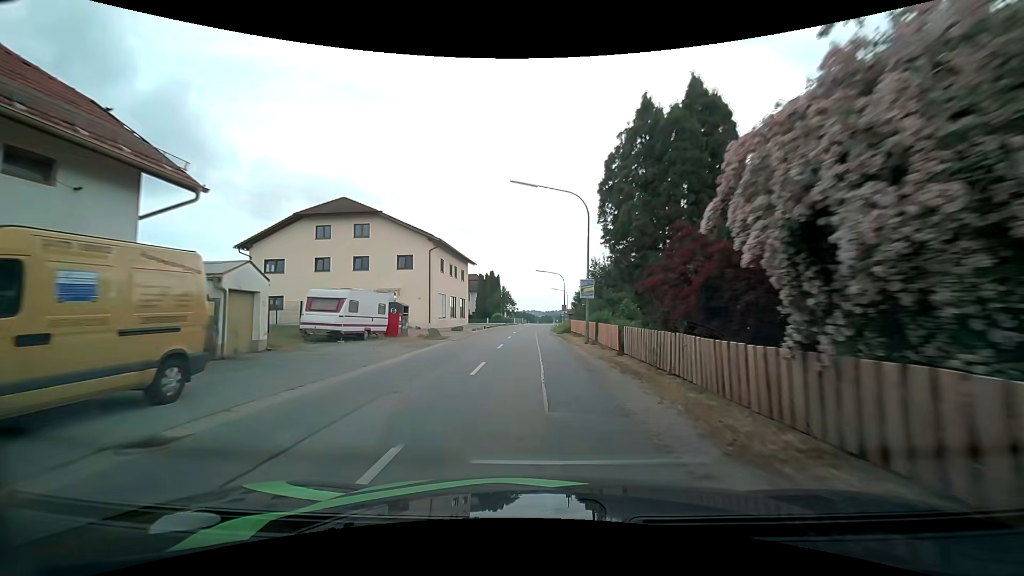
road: secondary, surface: asphalt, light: Day
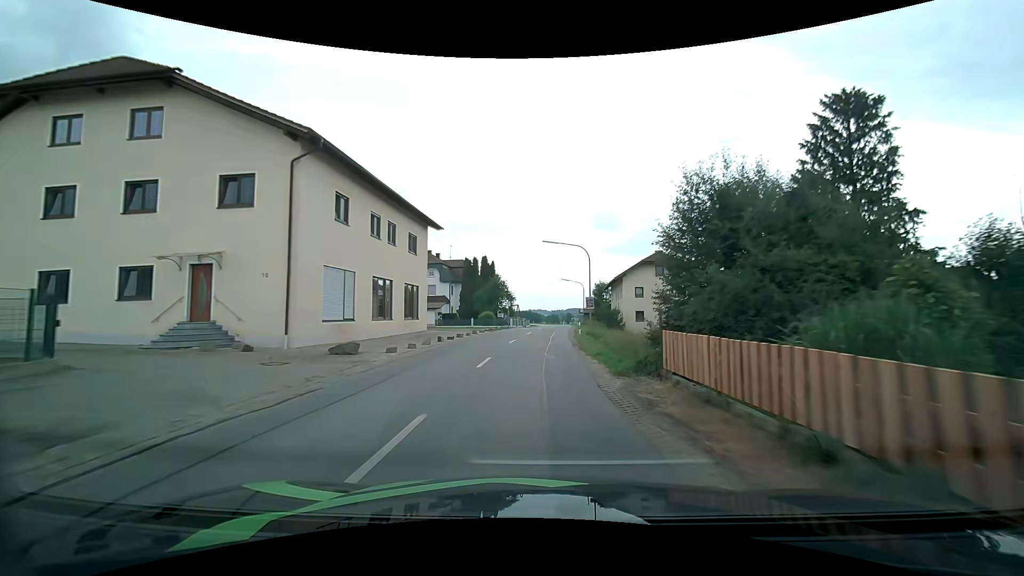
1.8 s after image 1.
(0.0, +25.4) m; 0°
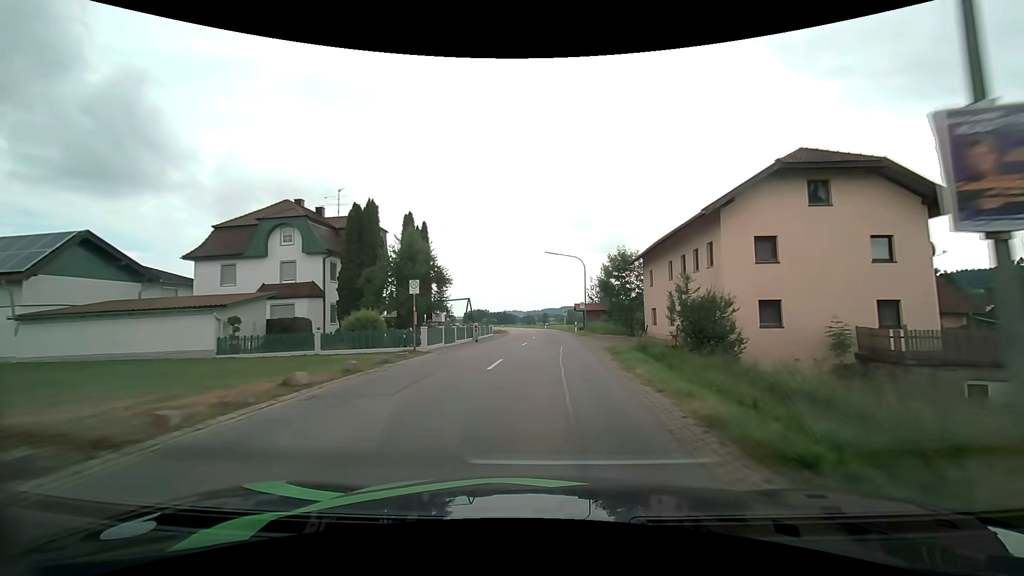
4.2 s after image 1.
(+0.5, +35.2) m; +2°
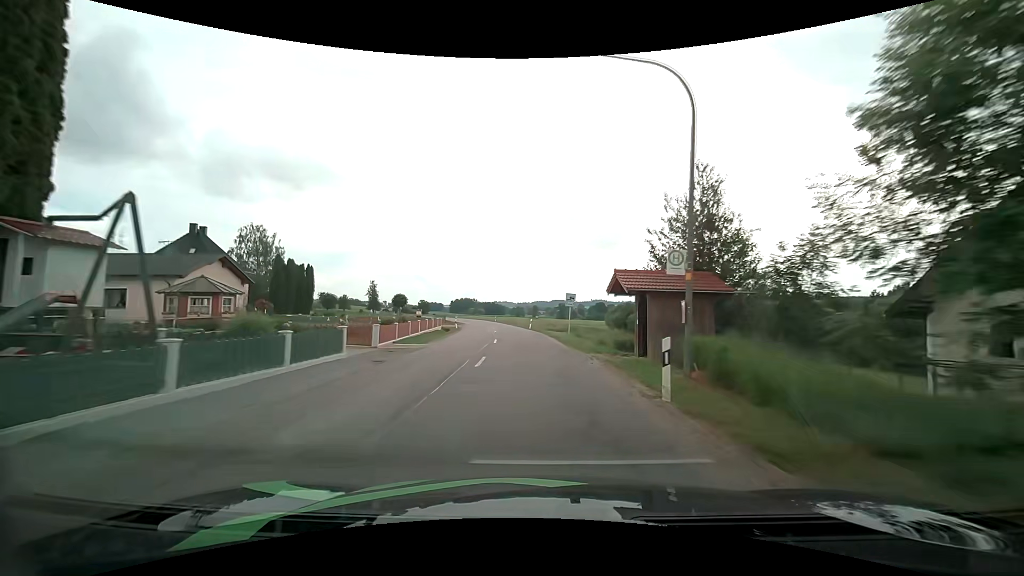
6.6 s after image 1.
(+1.0, +35.4) m; +1°
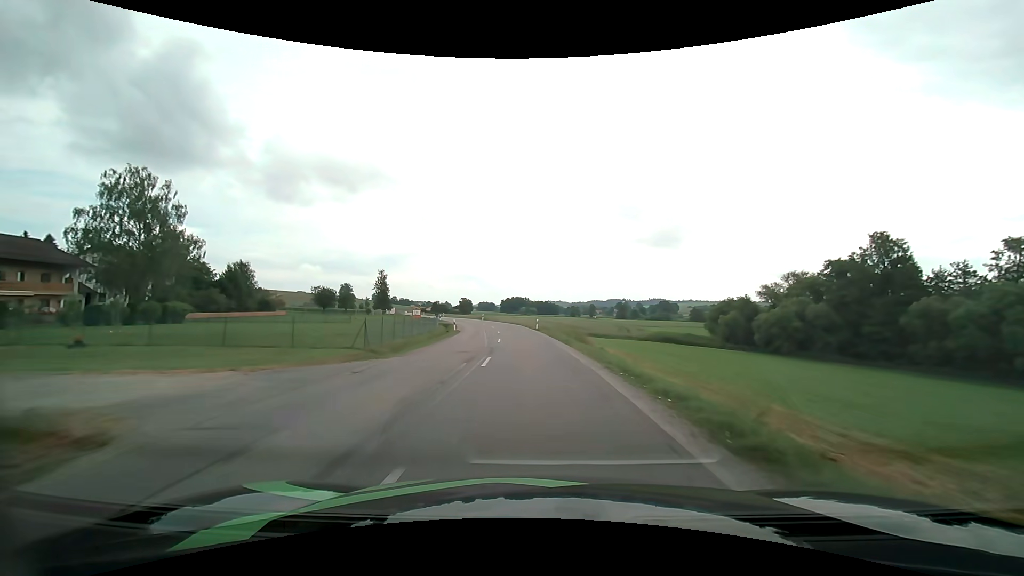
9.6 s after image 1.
(-2.6, +46.9) m; -6°
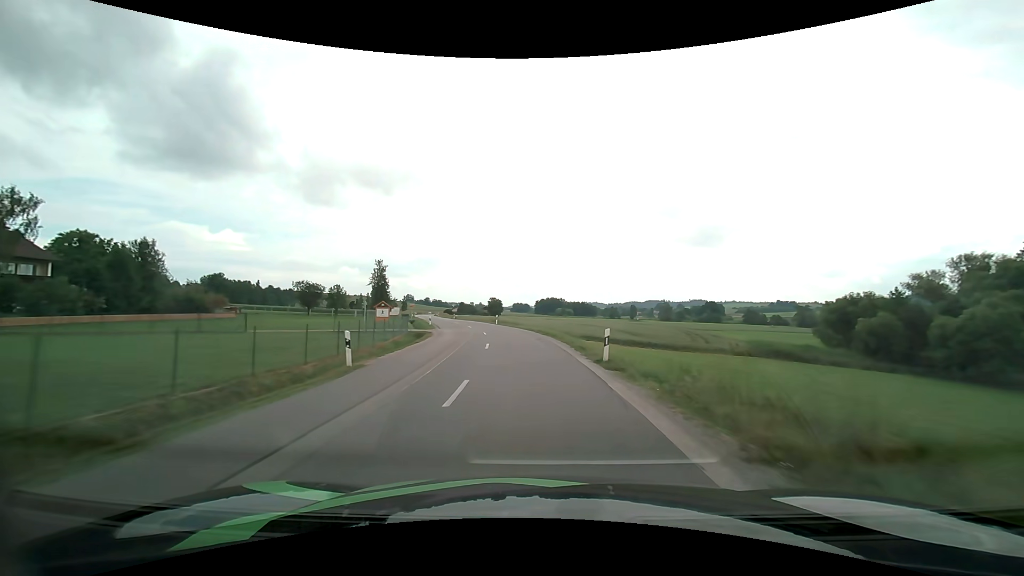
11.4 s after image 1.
(-0.9, +29.2) m; -4°
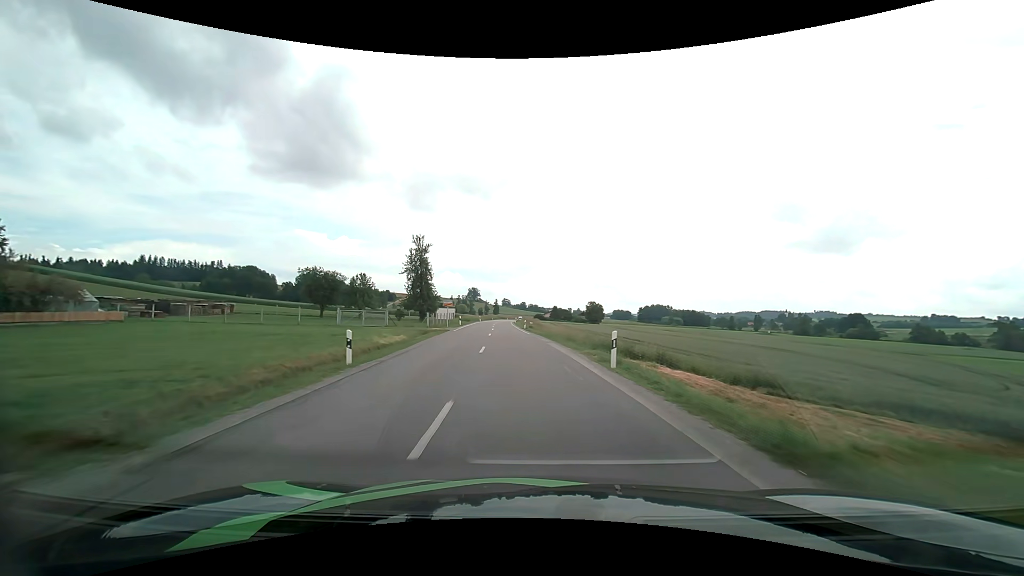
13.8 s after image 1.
(-3.5, +39.0) m; -11°
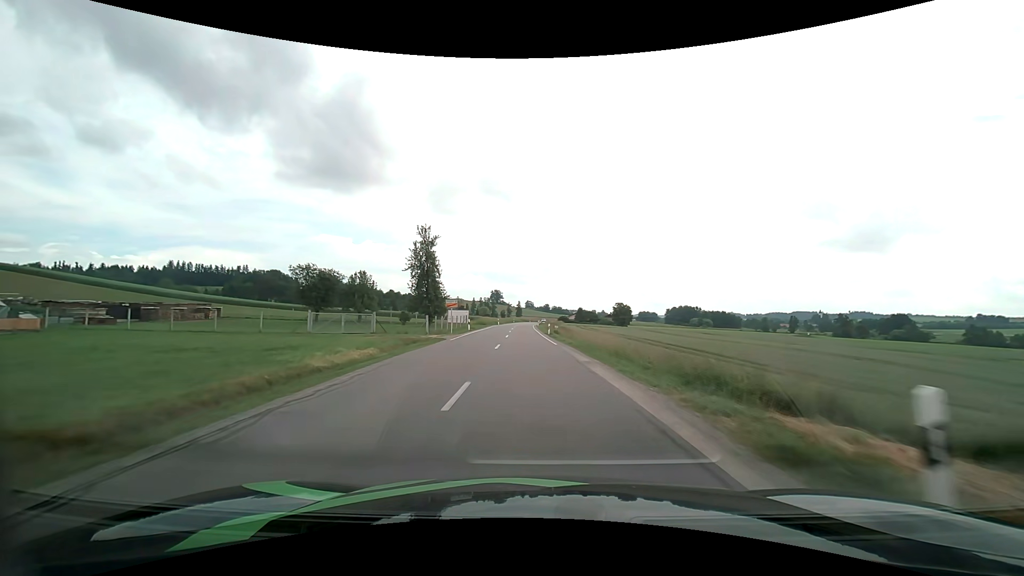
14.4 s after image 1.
(-0.3, +10.0) m; -3°
(0, +10) (0, +20) (-1, +30) (-1, +40) (-1, +50) (-2, +60) (-2, +70) (-2, +80) (-2, +90) (-2, +100) m
